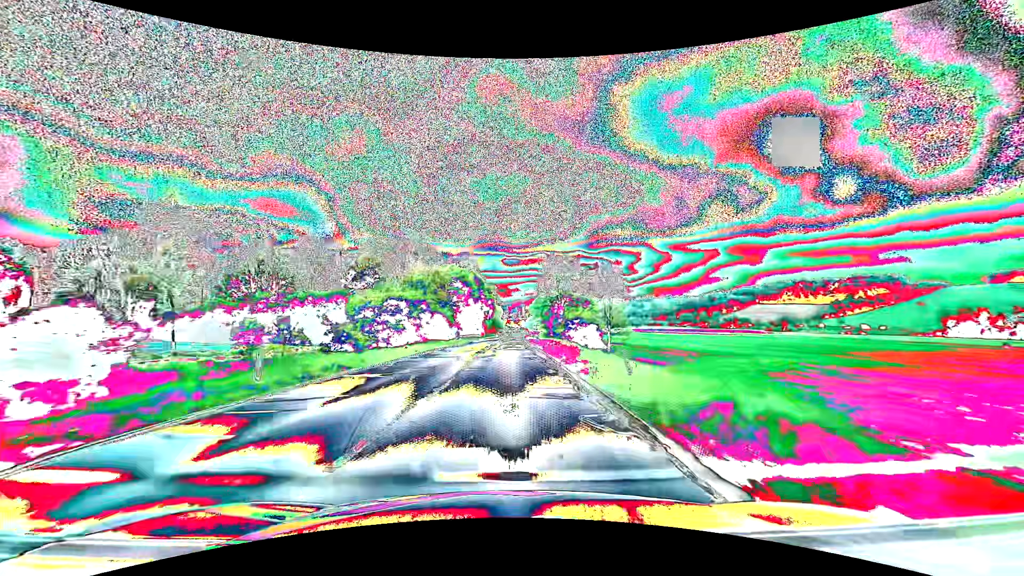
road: secondary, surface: asphalt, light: Day
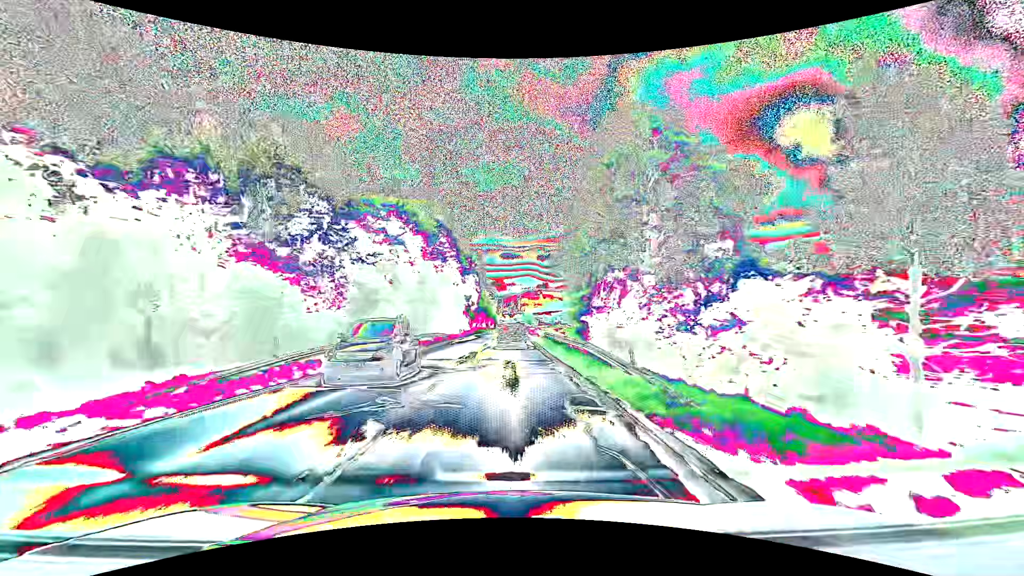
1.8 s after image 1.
(+0.3, +45.2) m; +1°
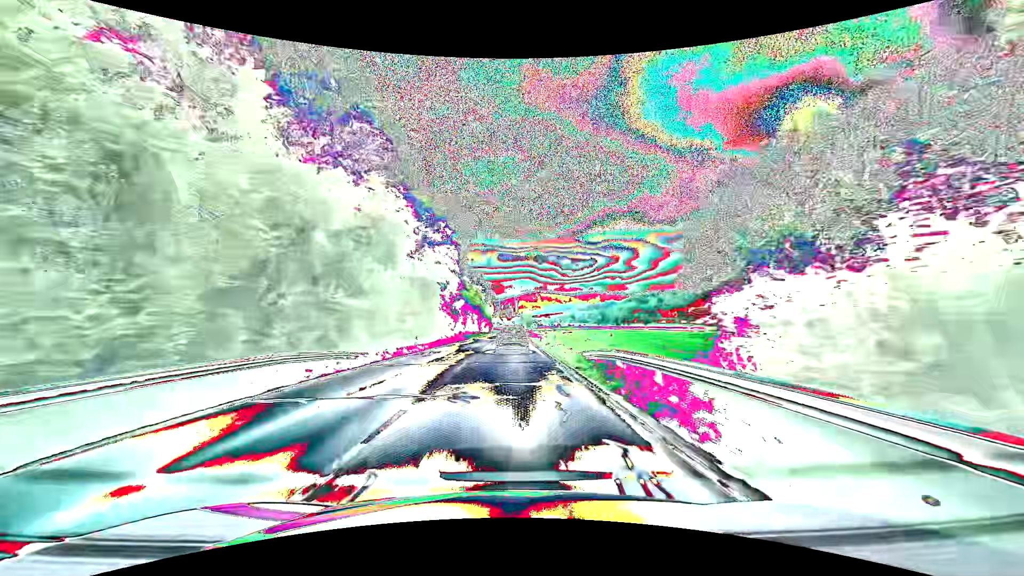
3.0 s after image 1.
(0.0, +28.3) m; +1°
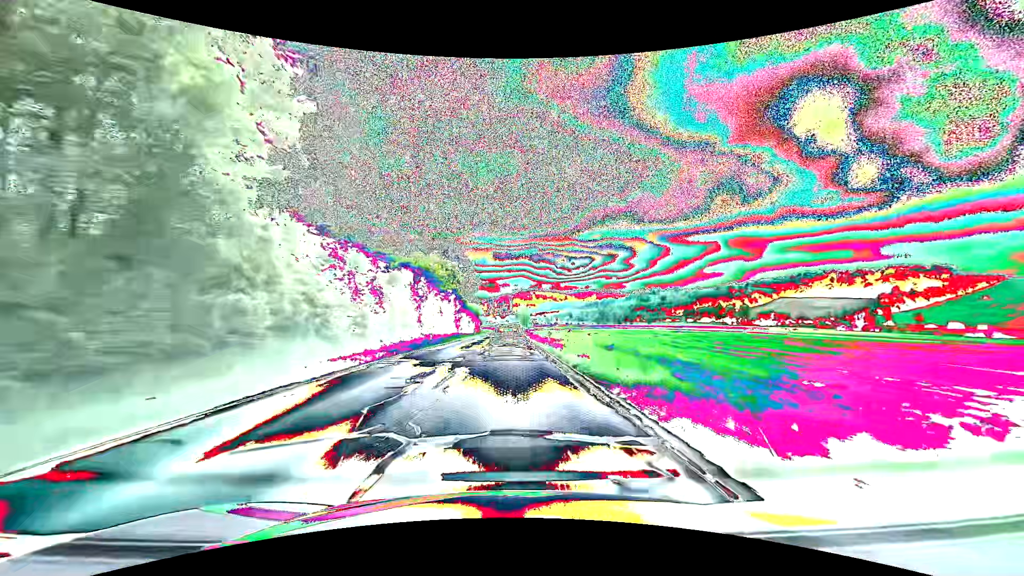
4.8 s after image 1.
(+0.1, +41.5) m; 0°
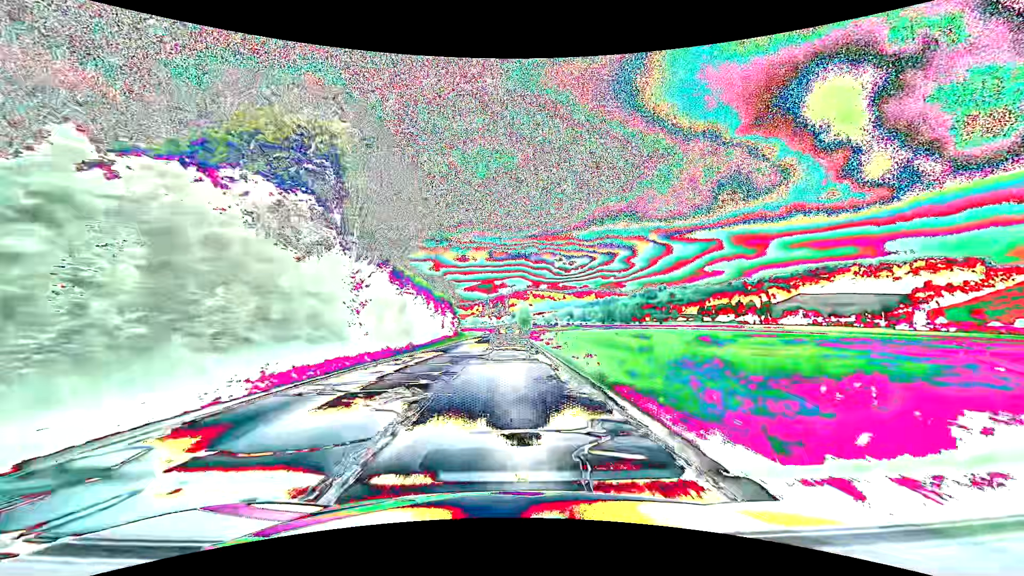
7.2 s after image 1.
(+0.1, +54.3) m; 0°
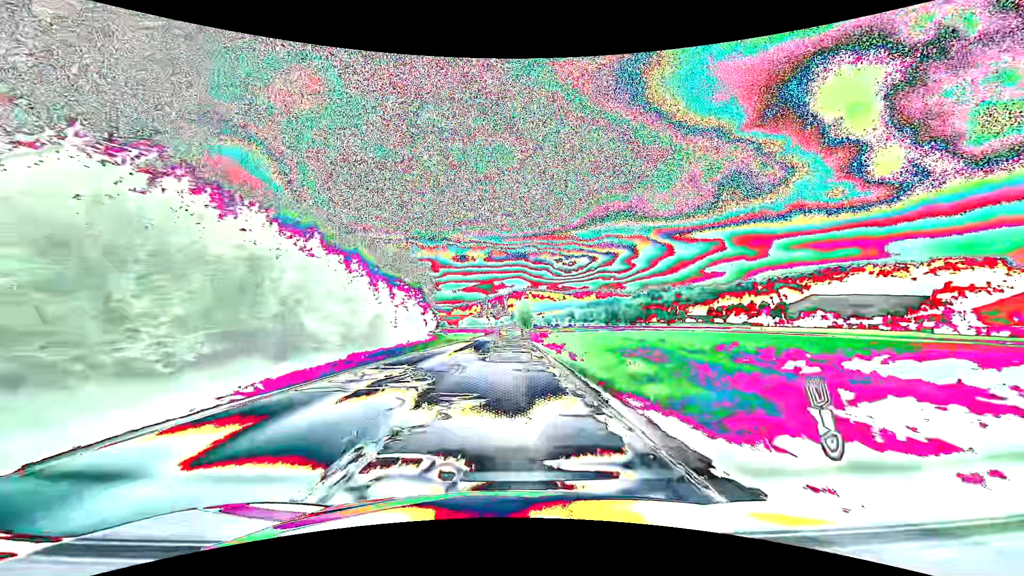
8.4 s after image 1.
(0.0, +26.7) m; 0°
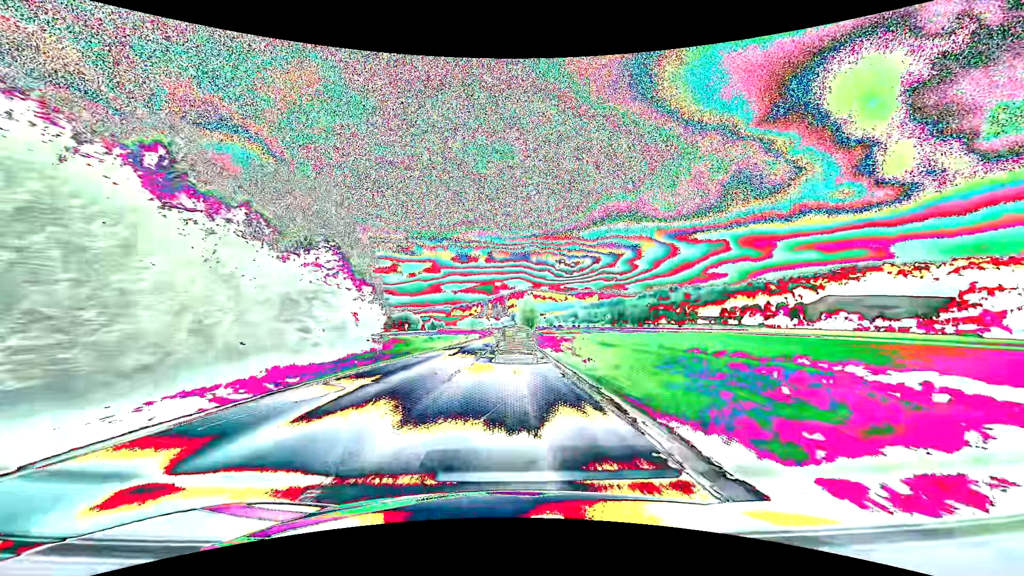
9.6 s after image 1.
(0.0, +26.2) m; 0°
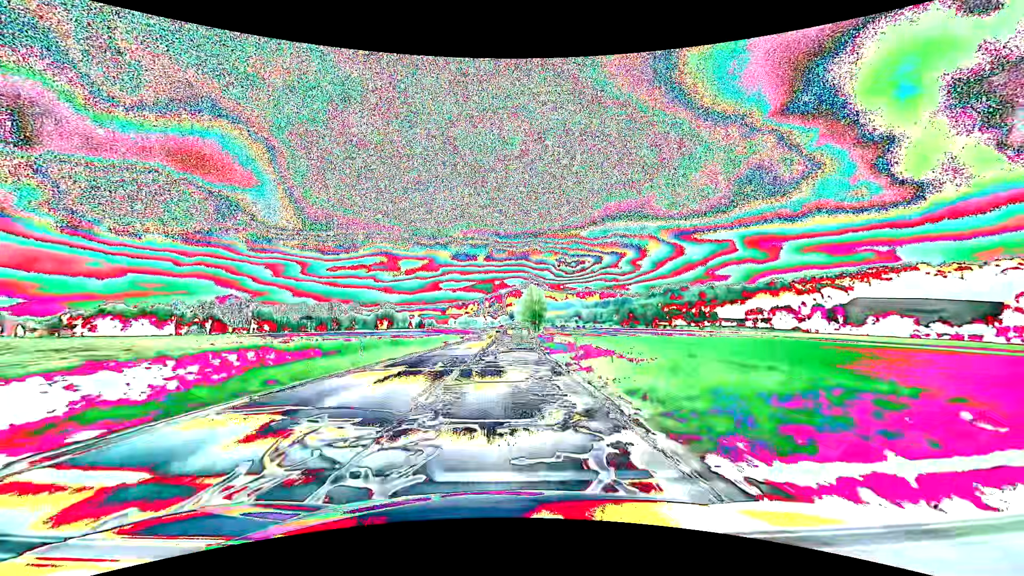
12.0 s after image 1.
(+0.2, +52.1) m; 0°
(0, +10) (0, +20) (0, +30) (0, +40) (0, +50) (0, +60) (0, +70) (0, +80) (0, +90) (0, +100) m
